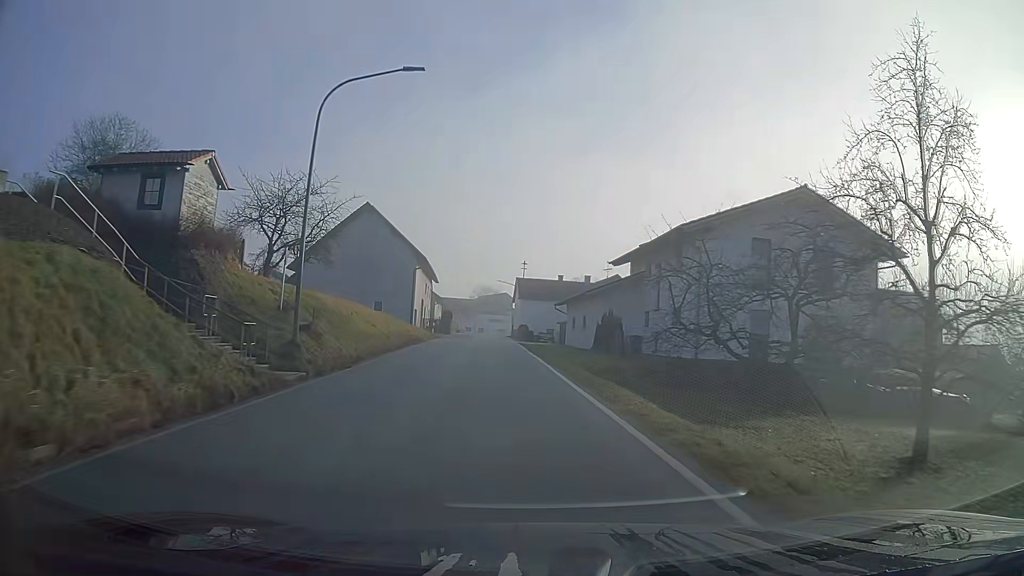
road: secondary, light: Day
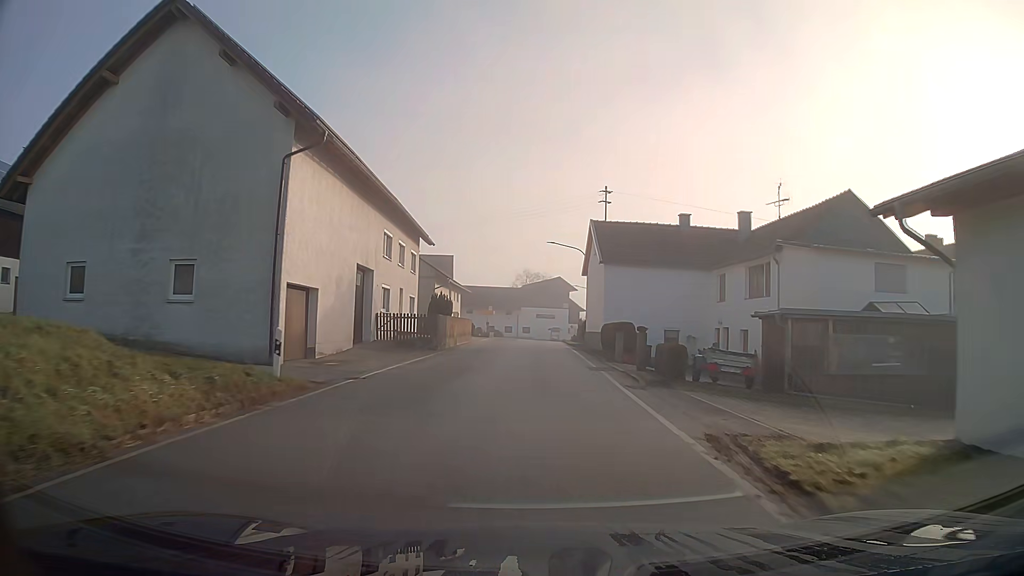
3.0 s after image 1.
(-1.8, +41.1) m; -3°
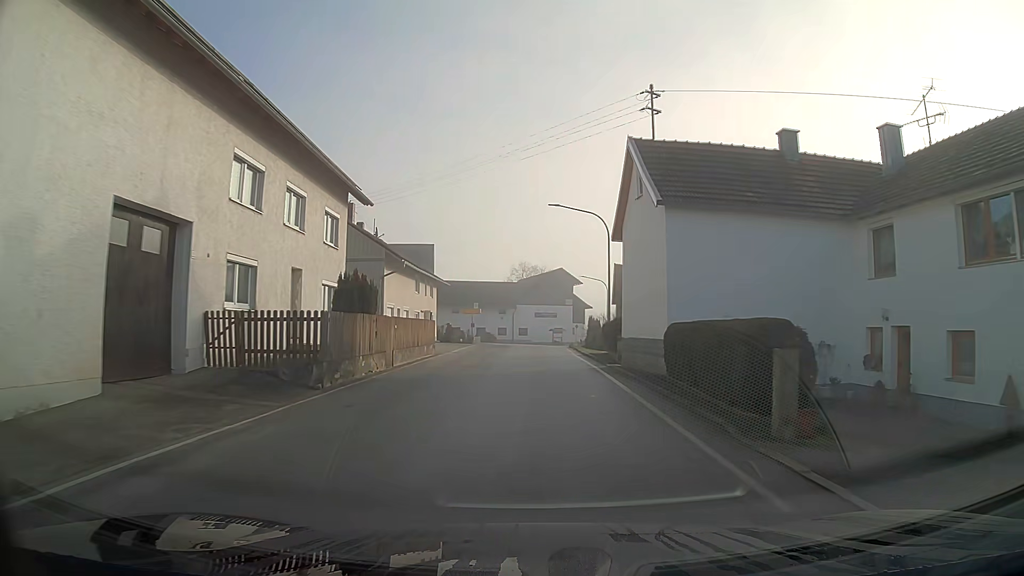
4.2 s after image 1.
(0.0, +15.9) m; 0°
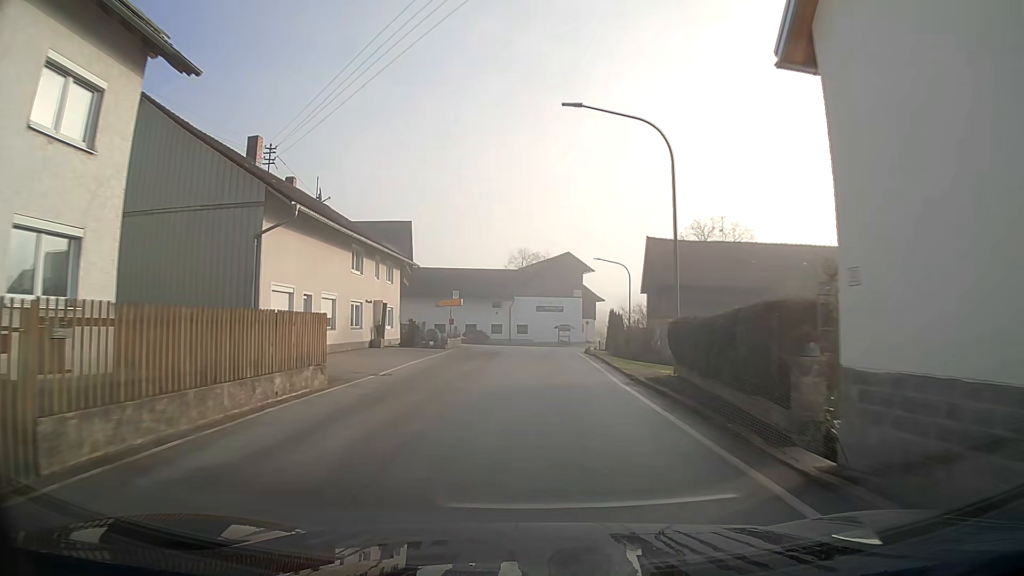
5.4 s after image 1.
(0.0, +15.5) m; 0°
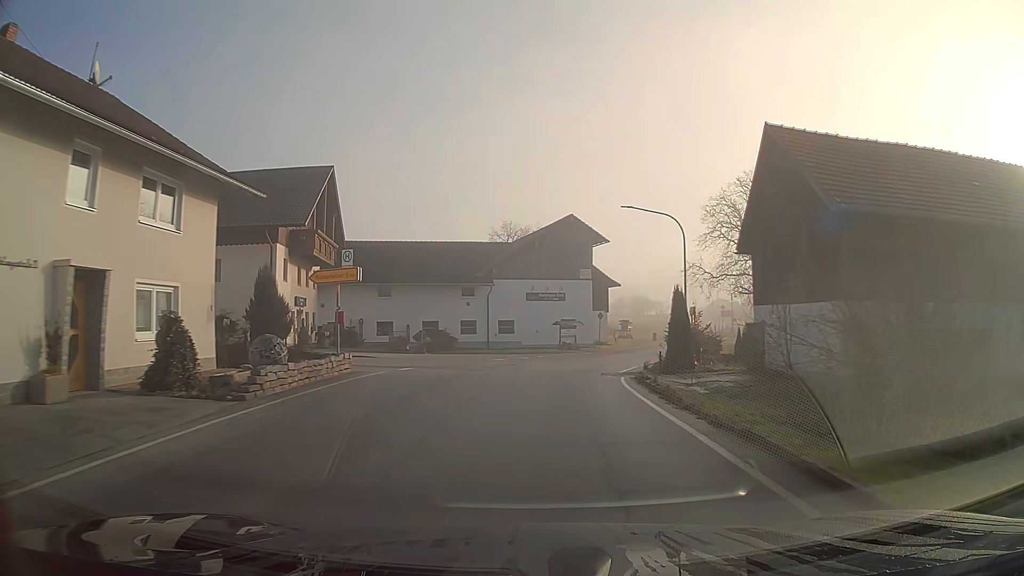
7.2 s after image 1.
(+0.1, +22.8) m; +1°
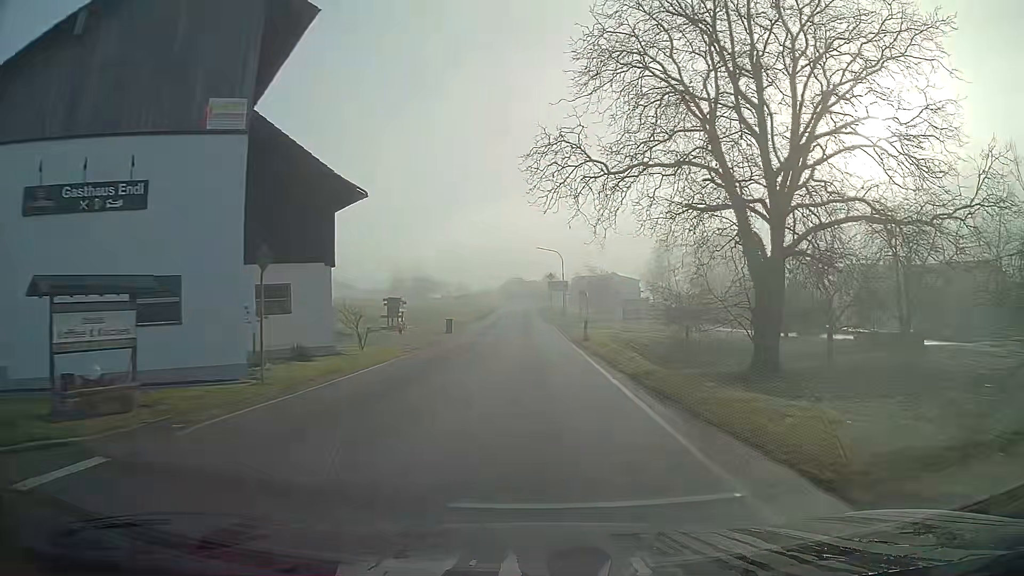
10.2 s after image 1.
(+5.8, +37.4) m; +17°
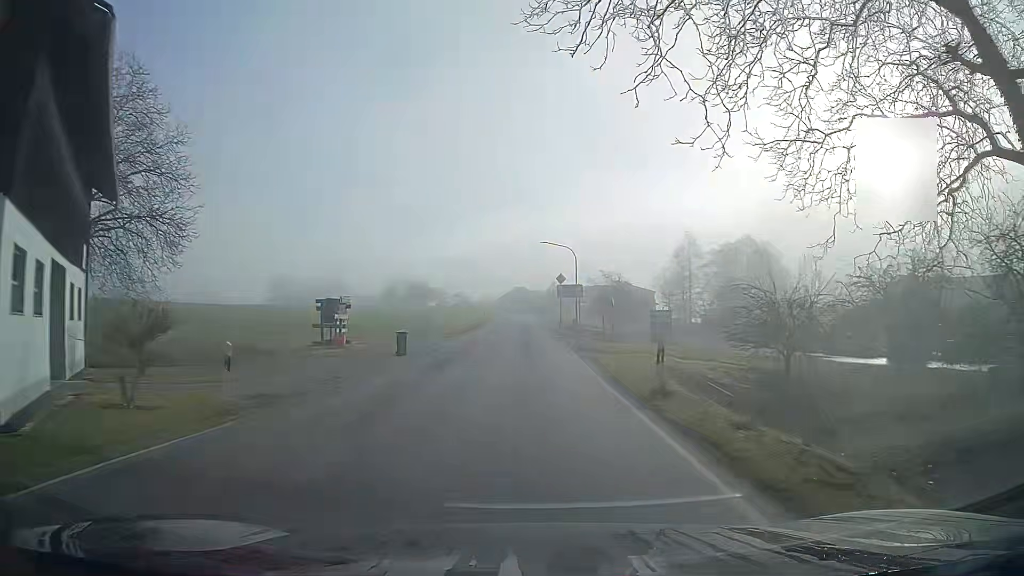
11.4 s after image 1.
(0.0, +15.8) m; 0°
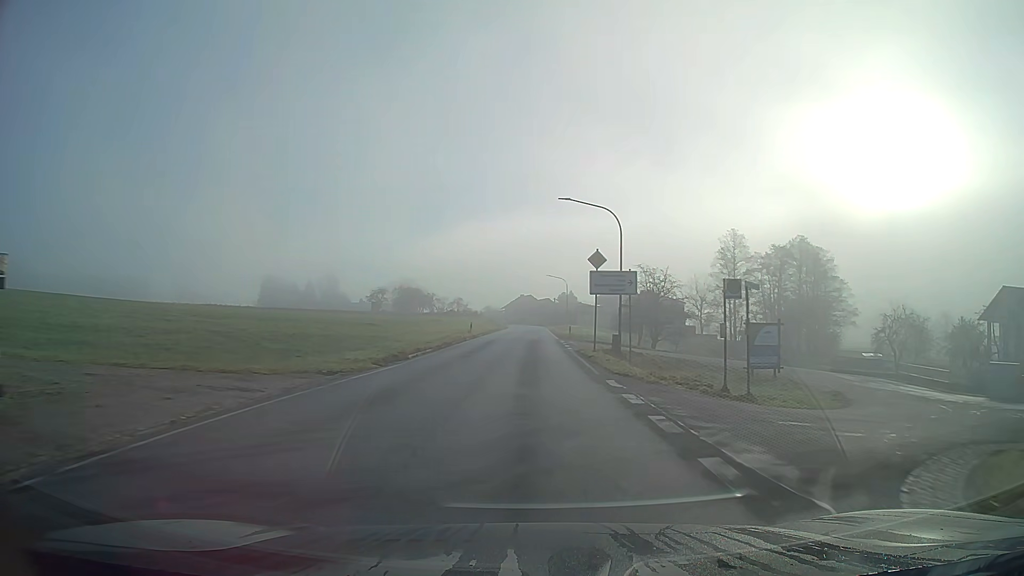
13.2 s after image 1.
(0.0, +24.3) m; 0°
